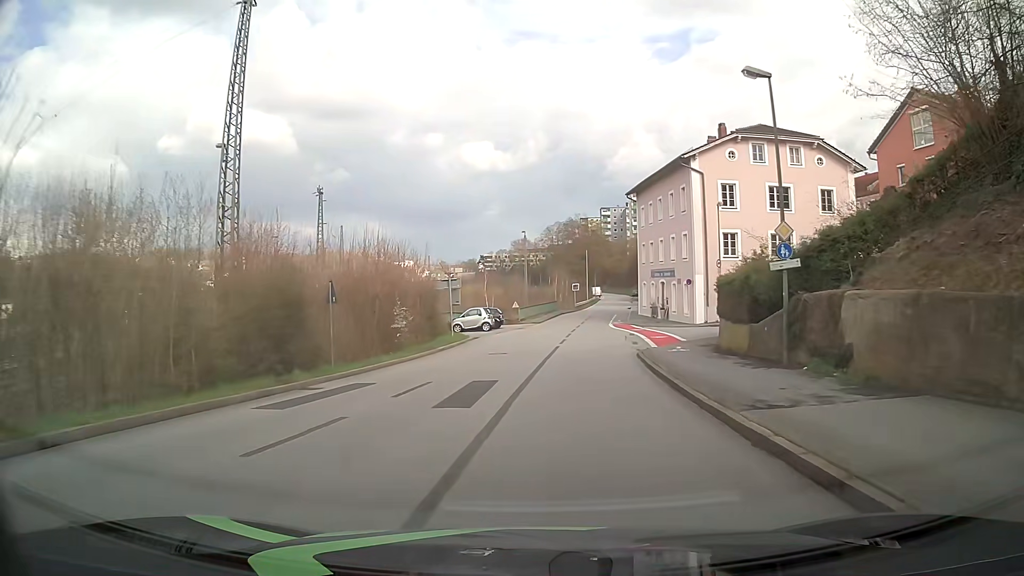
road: residential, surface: asphalt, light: Day
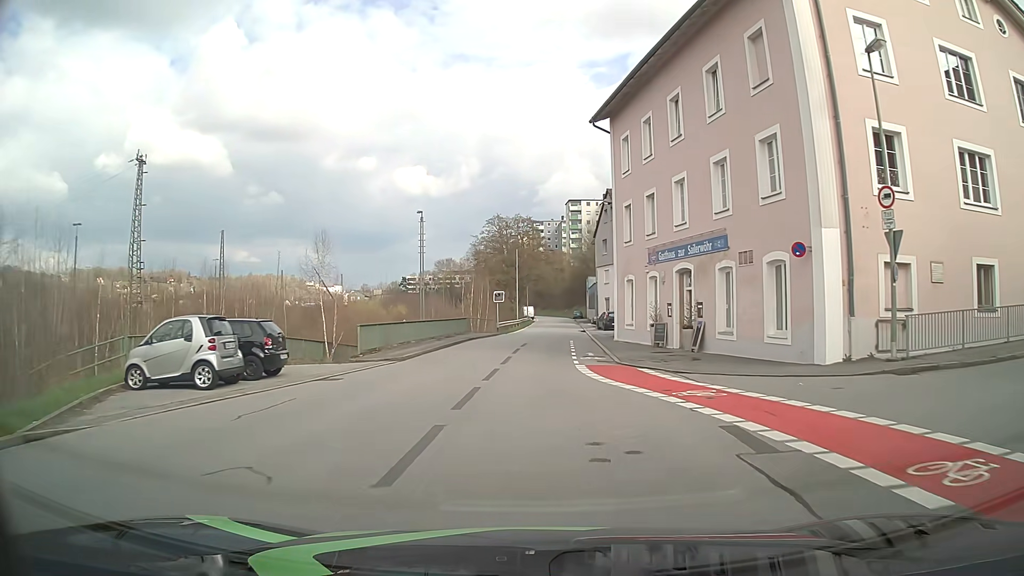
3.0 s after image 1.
(+2.2, +30.4) m; +6°
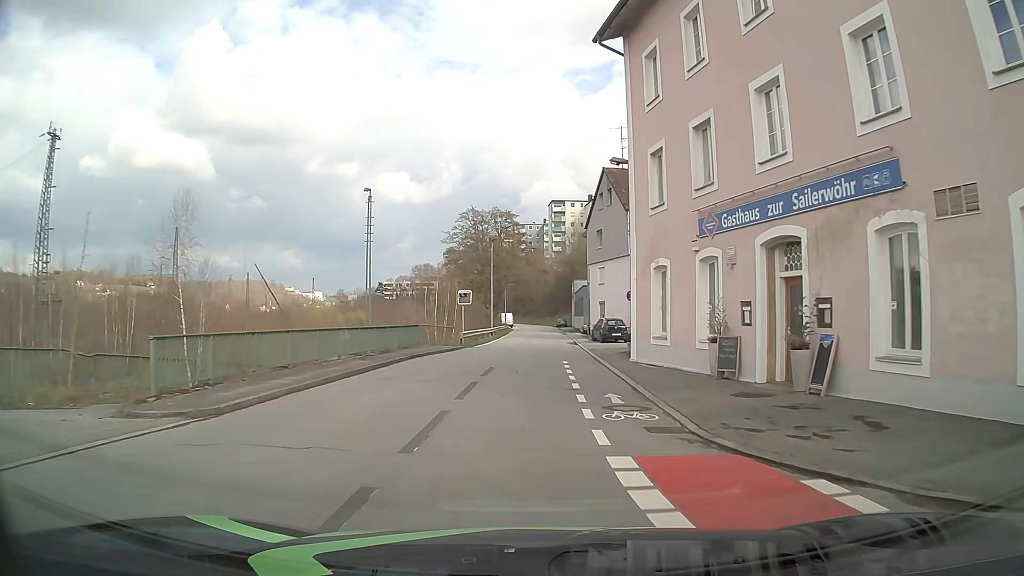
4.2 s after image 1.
(+0.1, +12.0) m; +2°
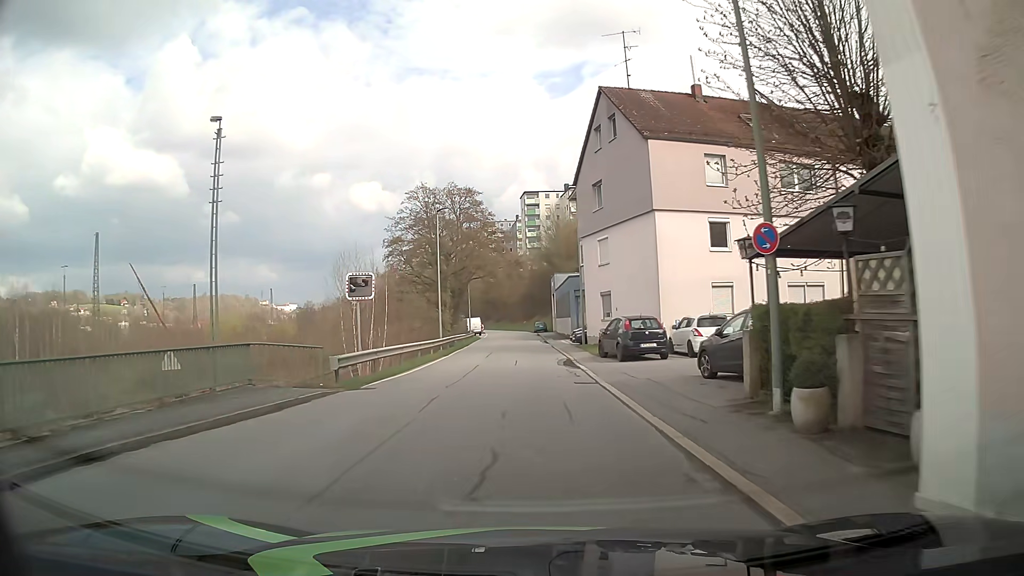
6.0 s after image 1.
(0.0, +18.6) m; 0°
(0, +10) (0, +20) (+1, +30) (+1, +40) (+1, +50) (0, +60) (0, +70) (0, +80) (0, +90) (0, +100) m
